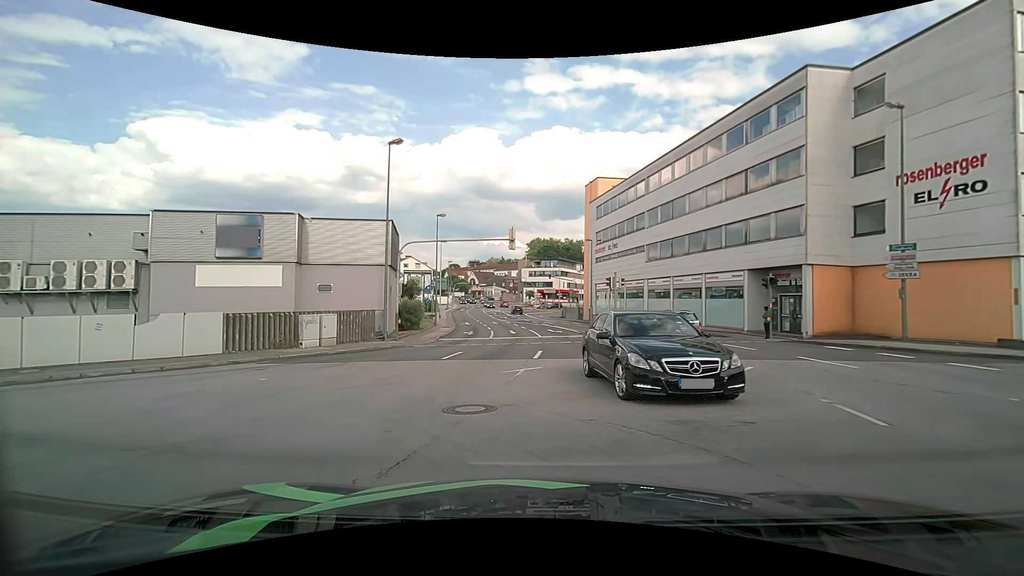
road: tertiary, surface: asphalt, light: Day
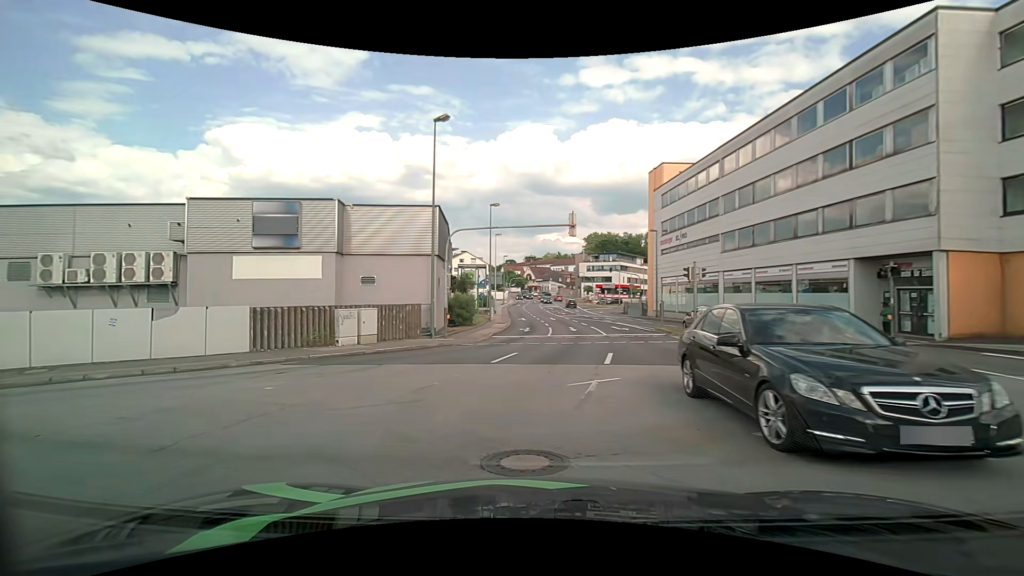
(-0.1, +2.9) m; -6°
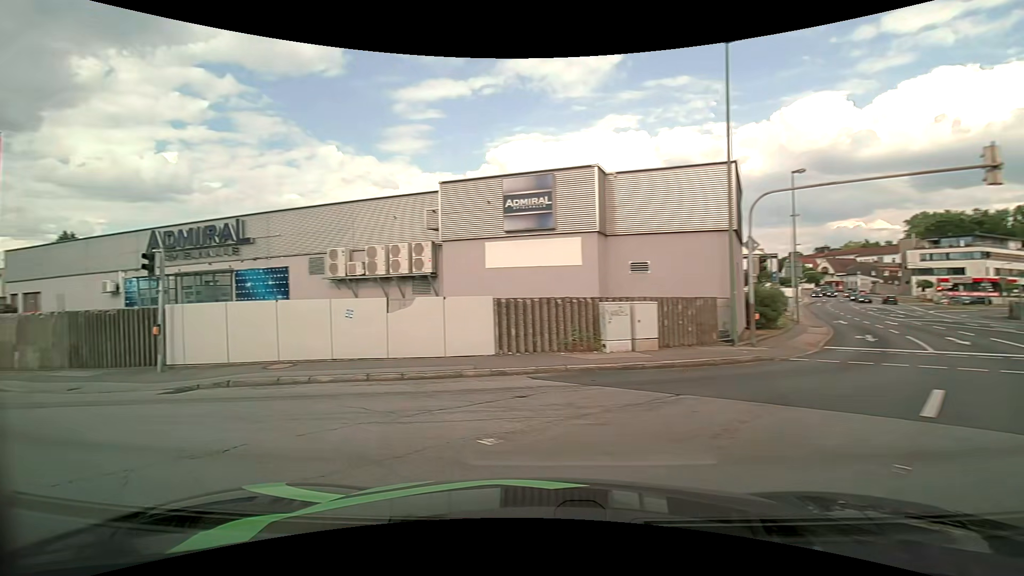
(-1.2, +5.5) m; -29°
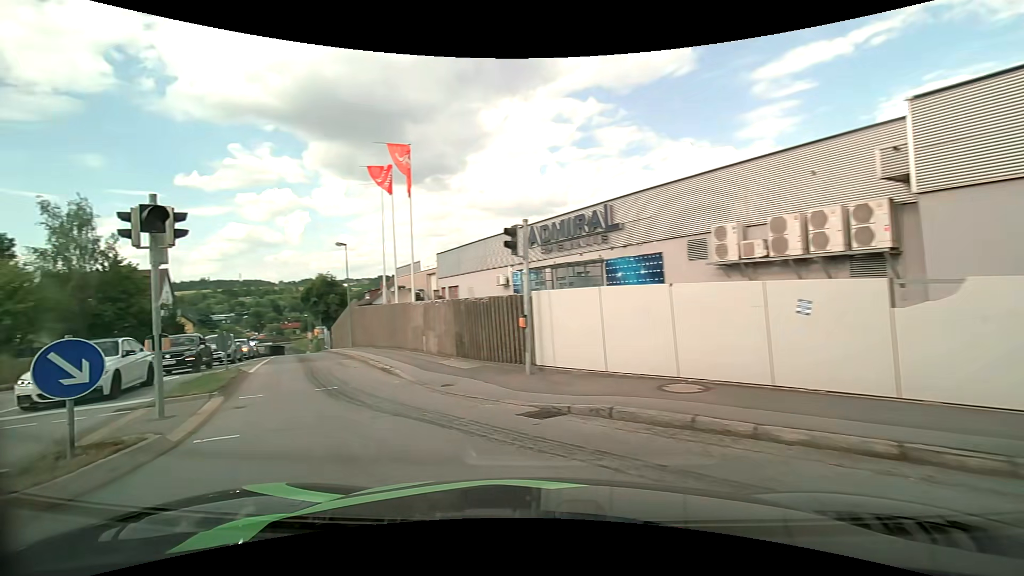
(-1.8, +4.9) m; -40°
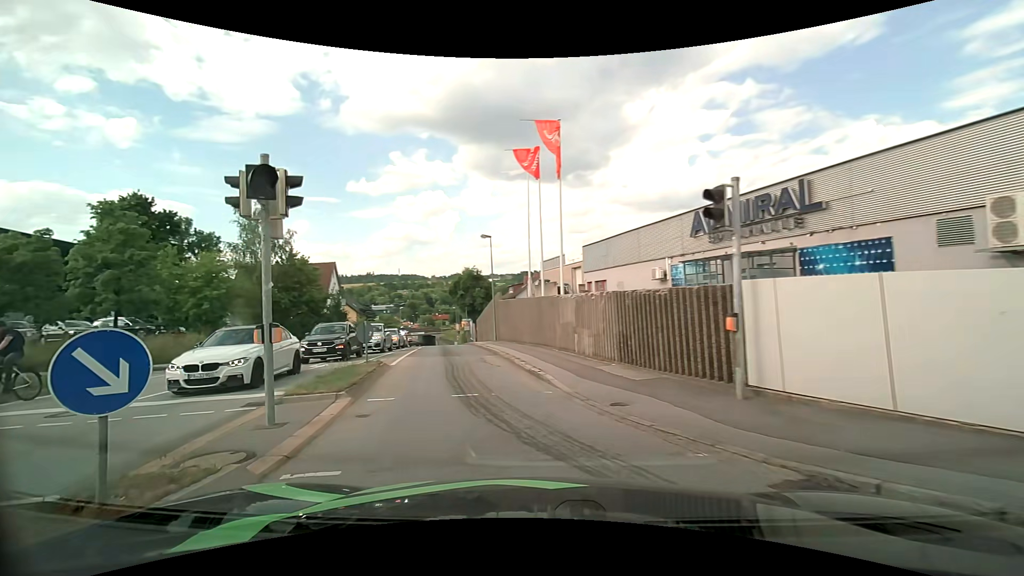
(-0.4, +2.6) m; -17°
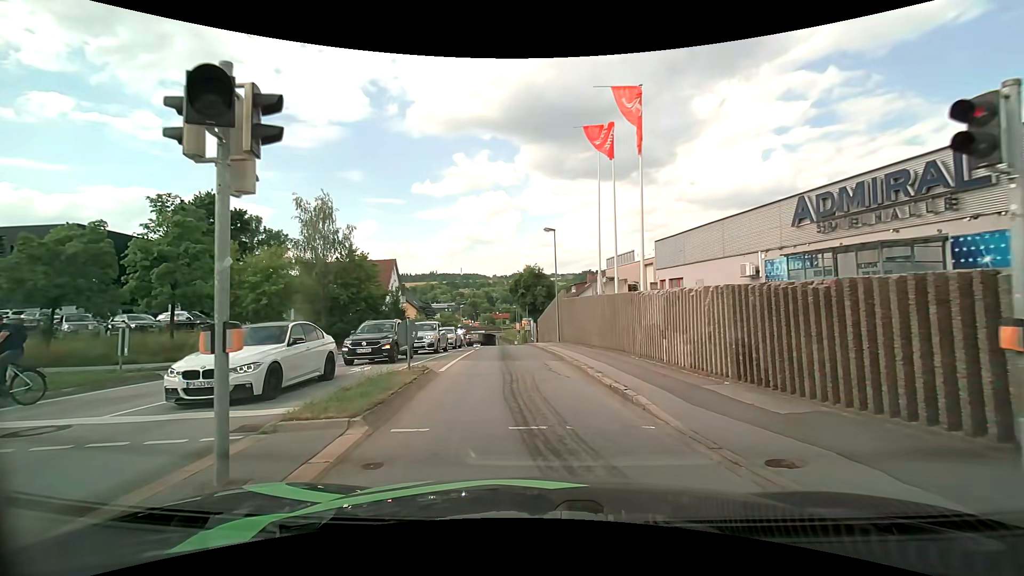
(-0.2, +2.7) m; -7°
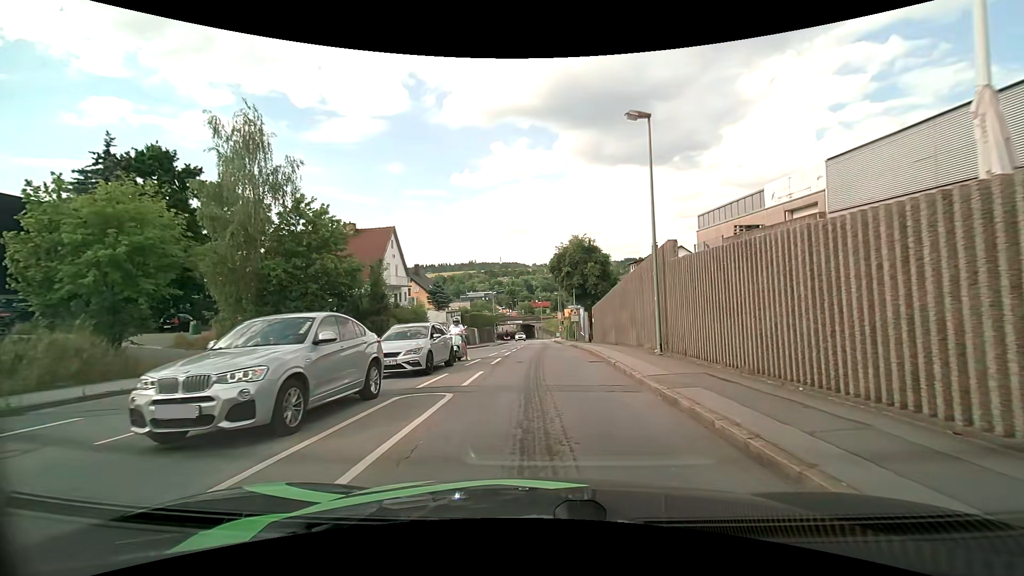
(-0.9, +18.4) m; -4°
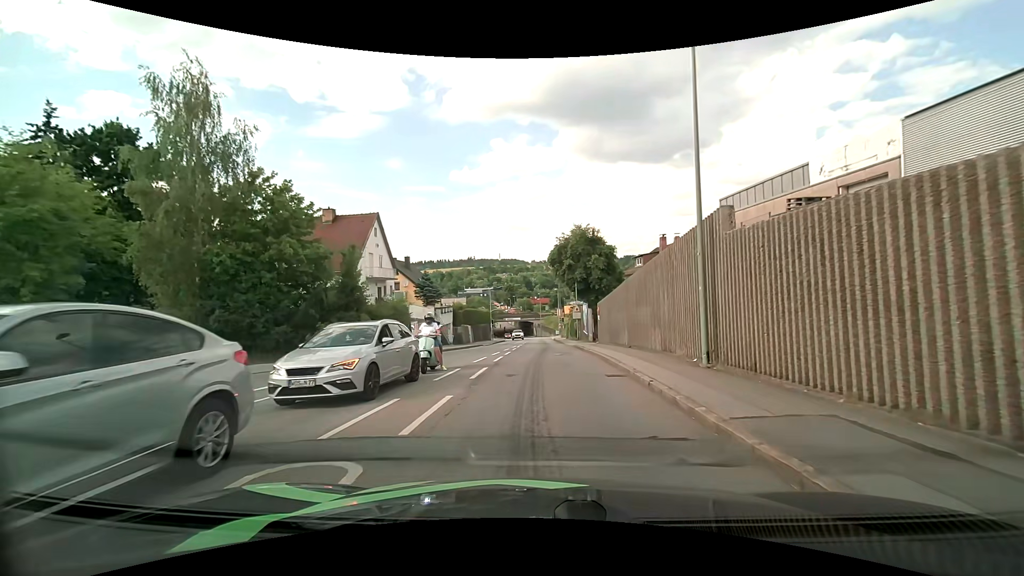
(0.0, +4.6) m; 0°
(0, +10) (0, +20) (0, +30) (0, +40) (0, +50) (0, +60) (0, +70) (0, +80) (-4, +89) (-13, +93) m
